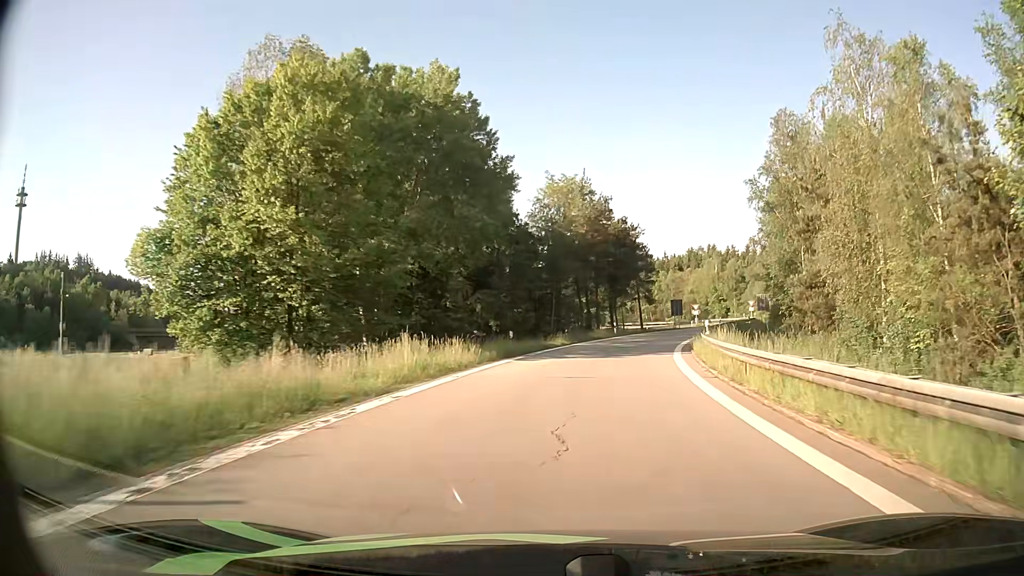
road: motorway_link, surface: asphalt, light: Day
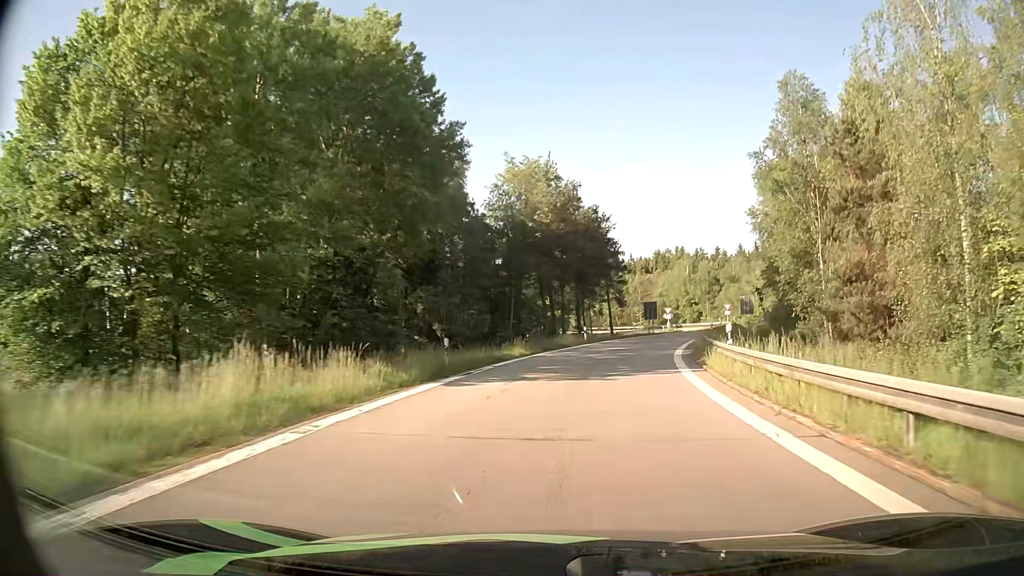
(+0.3, +8.5) m; +3°
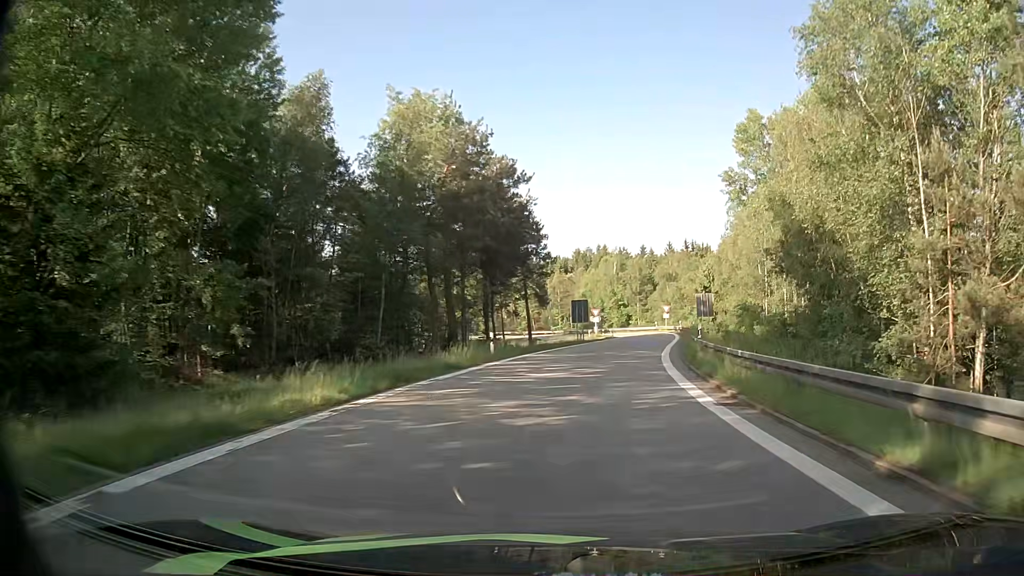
(+1.1, +16.9) m; +7°
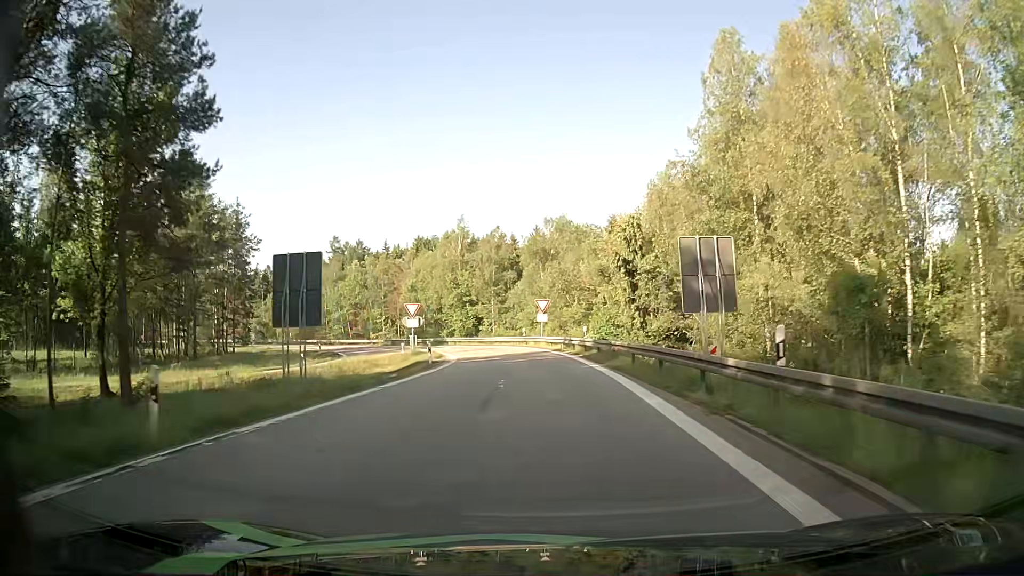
(+5.7, +41.4) m; +13°
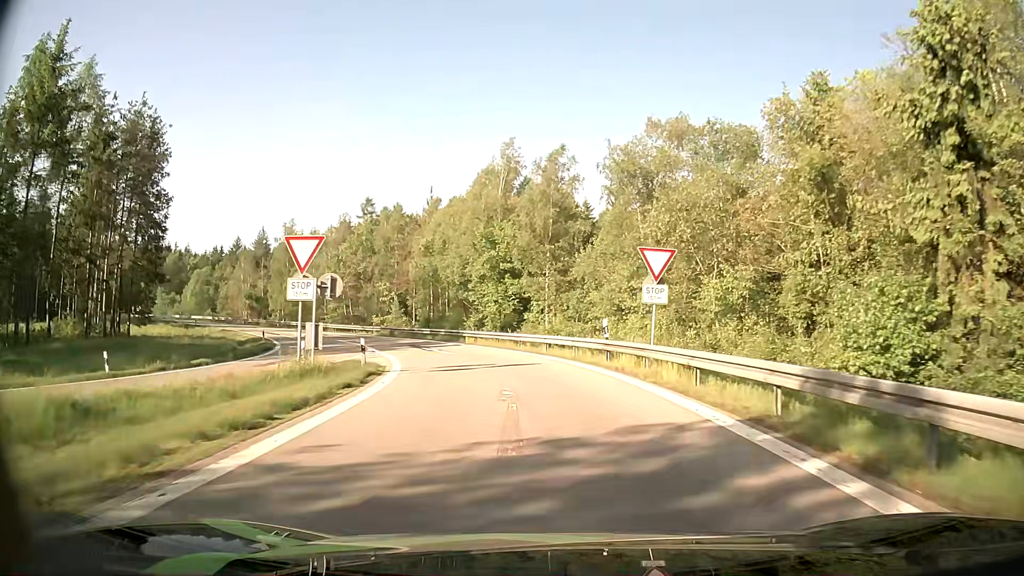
(-1.3, +31.1) m; -6°
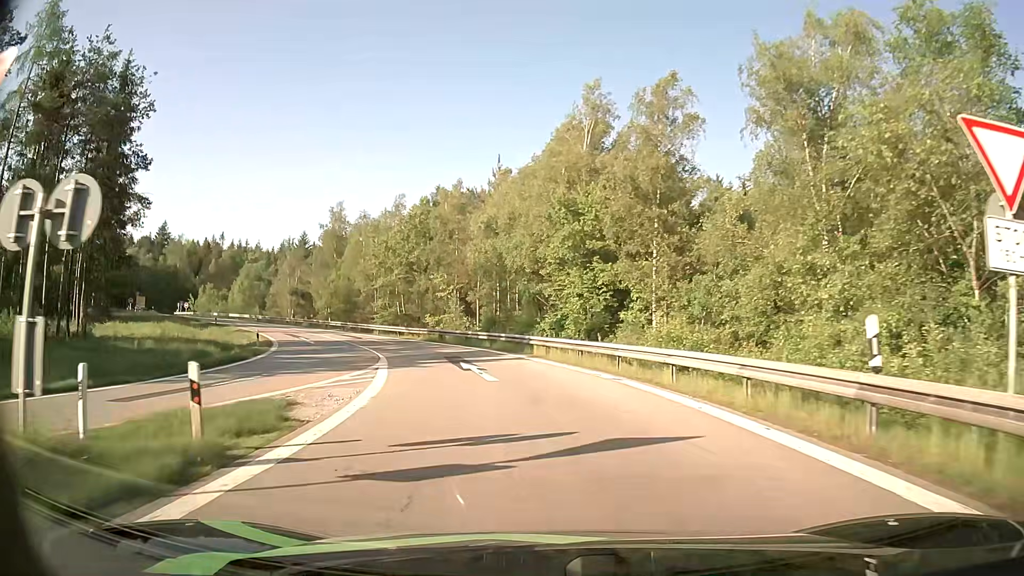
(-0.6, +13.8) m; -7°
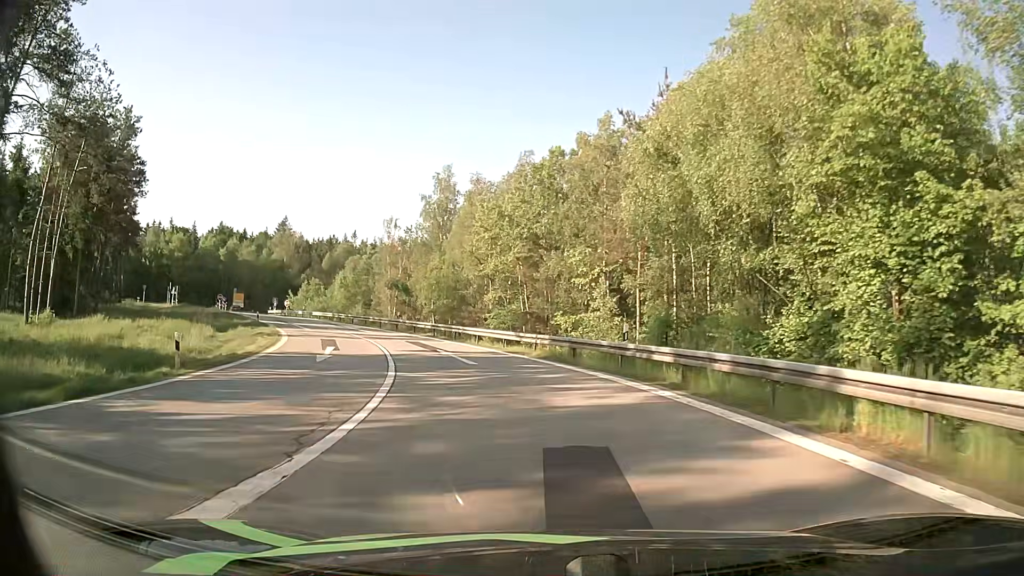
(-2.2, +20.0) m; -12°
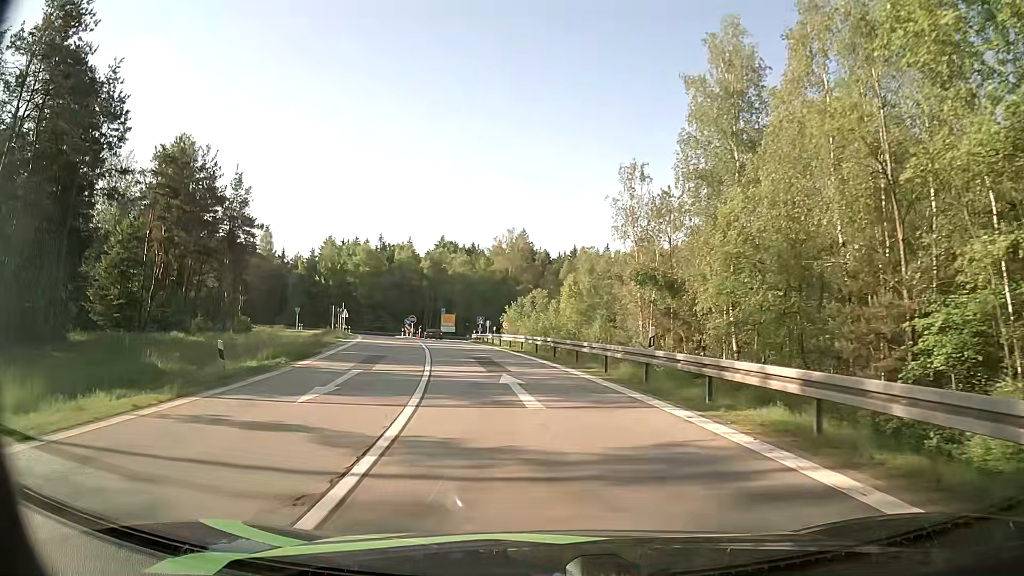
(-6.5, +32.2) m; -22°
(-1, +10) (-2, +20) (-3, +30) (-5, +40) (-7, +49) (-9, +59) (-10, +69) (-12, +79) (-13, +89) (-14, +99) m
